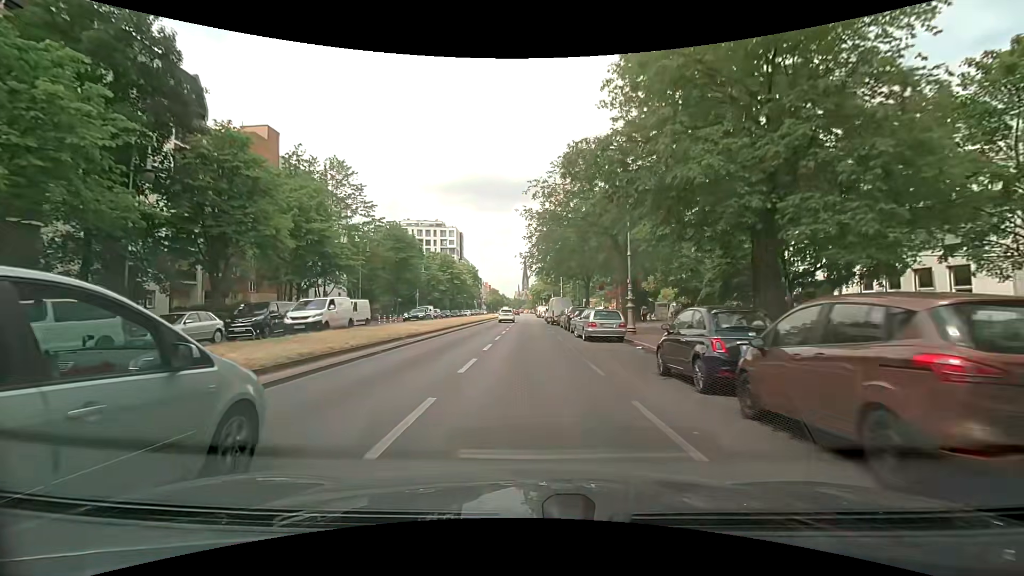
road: secondary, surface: asphalt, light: Day
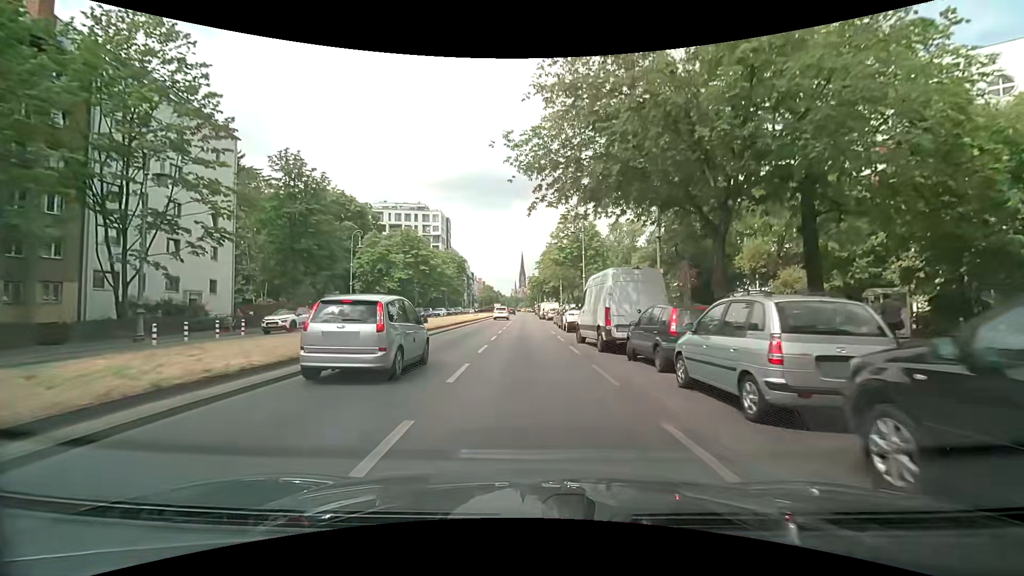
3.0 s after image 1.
(+0.1, +32.0) m; 0°
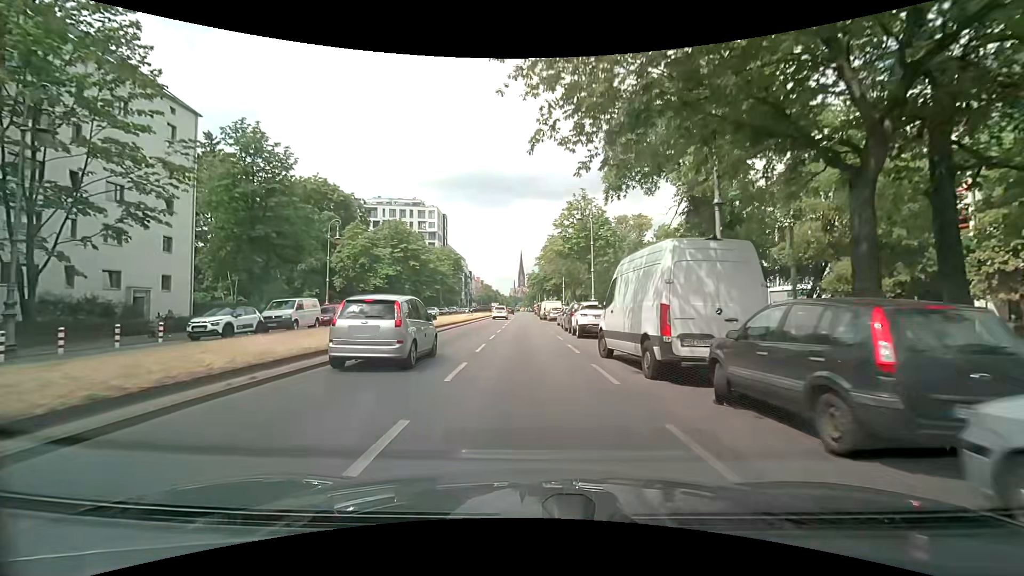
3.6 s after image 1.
(0.0, +6.2) m; 0°
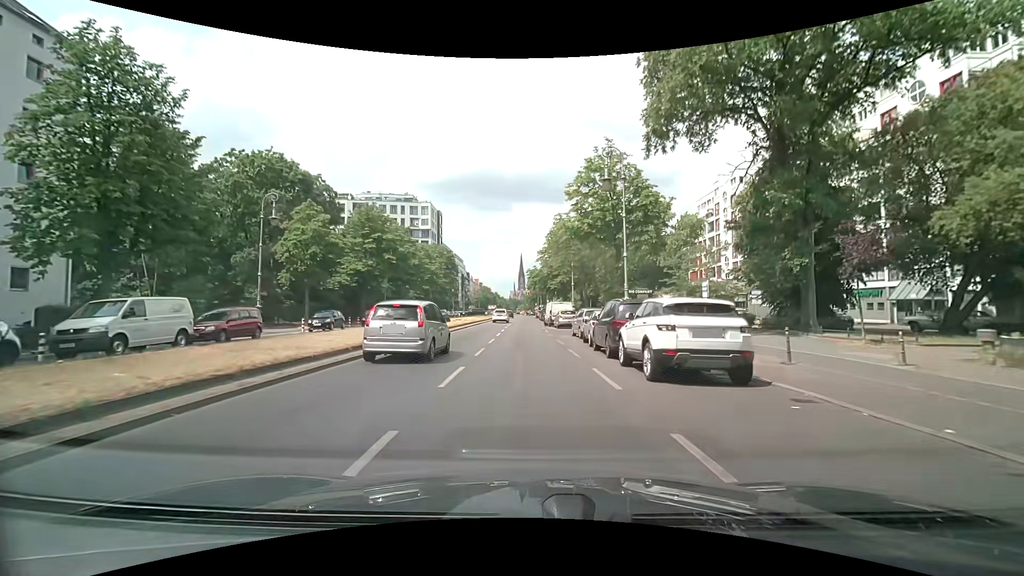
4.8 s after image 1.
(+0.1, +12.5) m; 0°
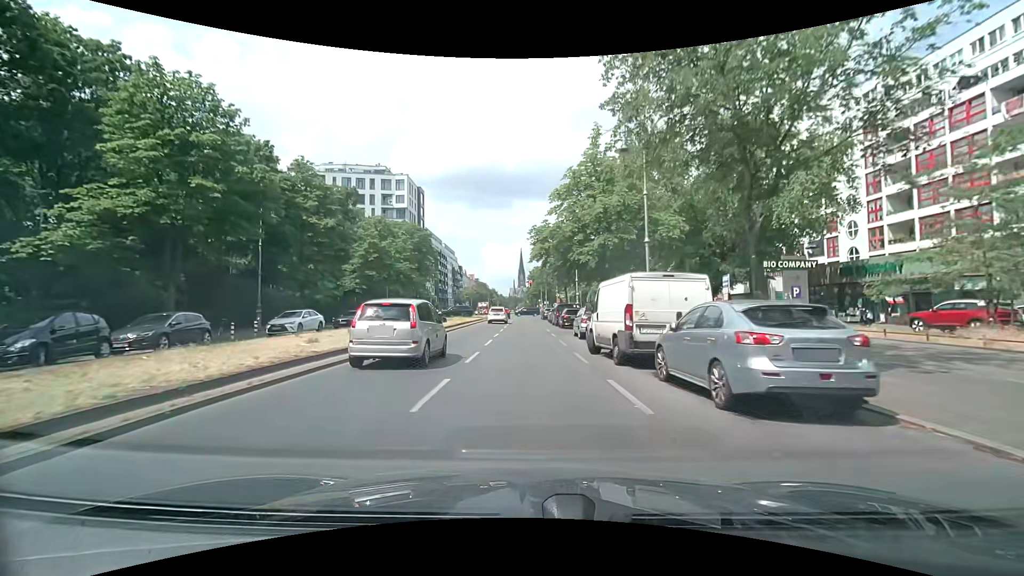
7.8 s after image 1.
(+0.3, +32.7) m; +1°
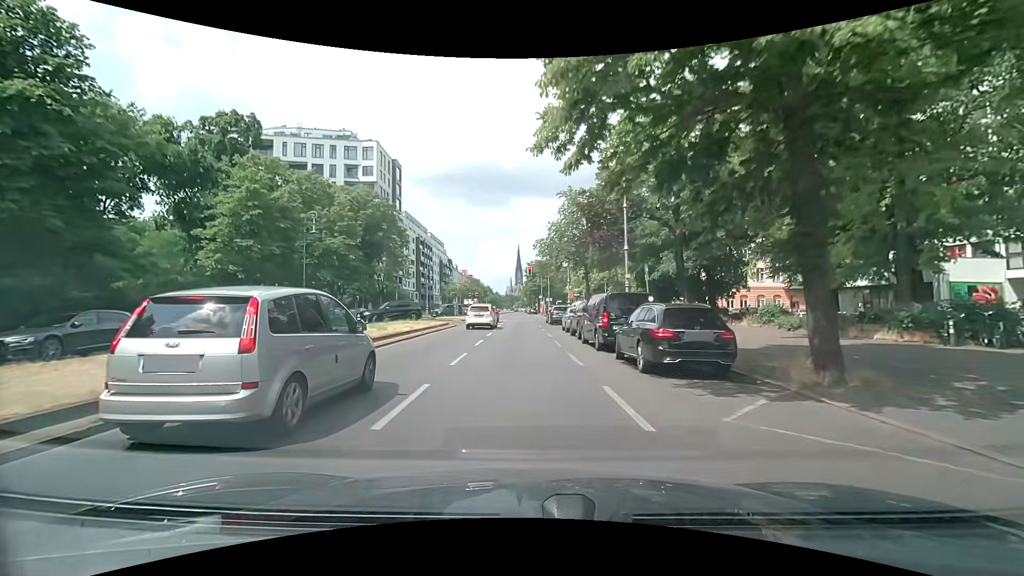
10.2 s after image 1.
(+0.1, +25.2) m; 0°
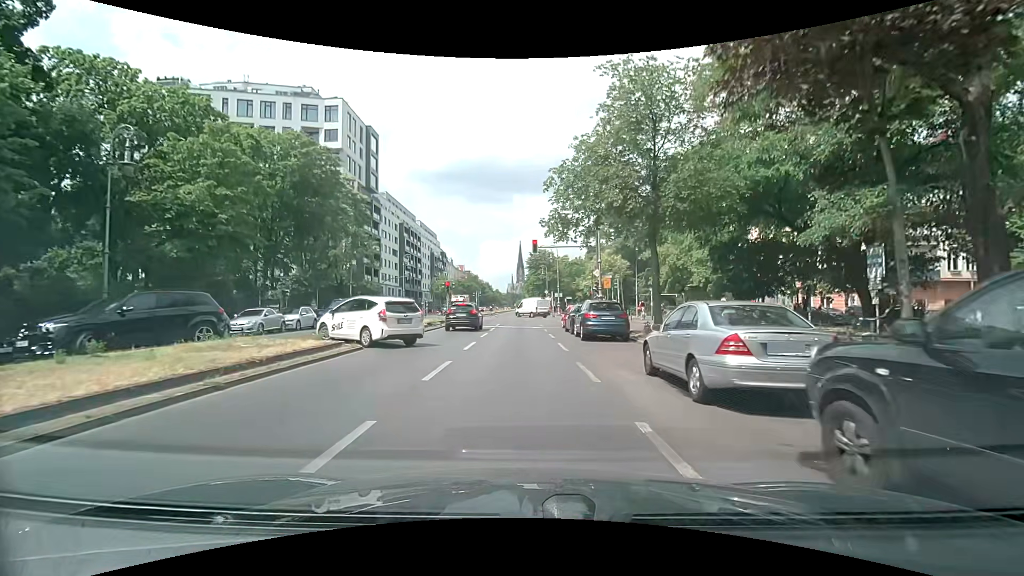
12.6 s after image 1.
(+0.1, +20.8) m; 0°
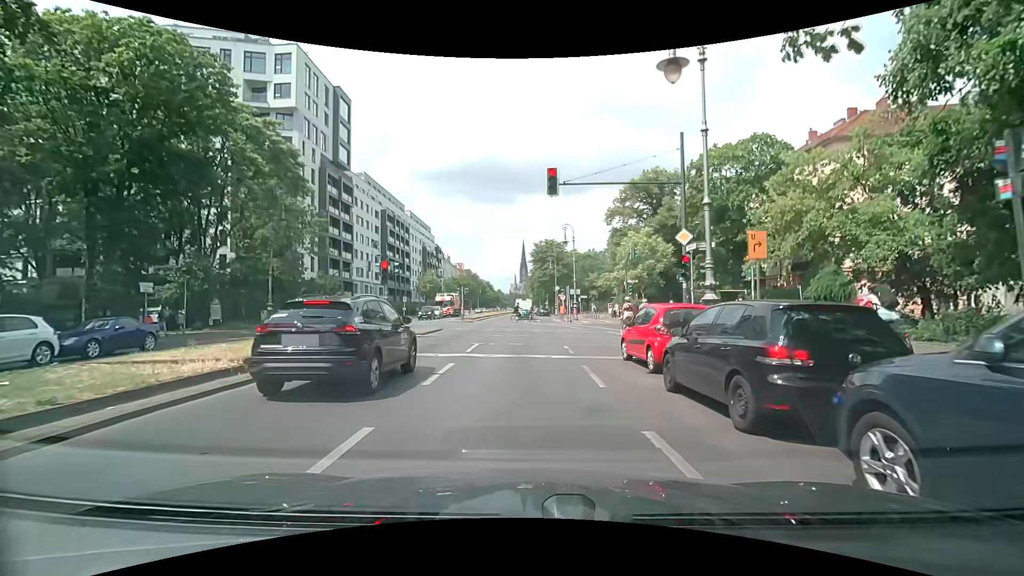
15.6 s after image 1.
(0.0, +18.2) m; -1°
